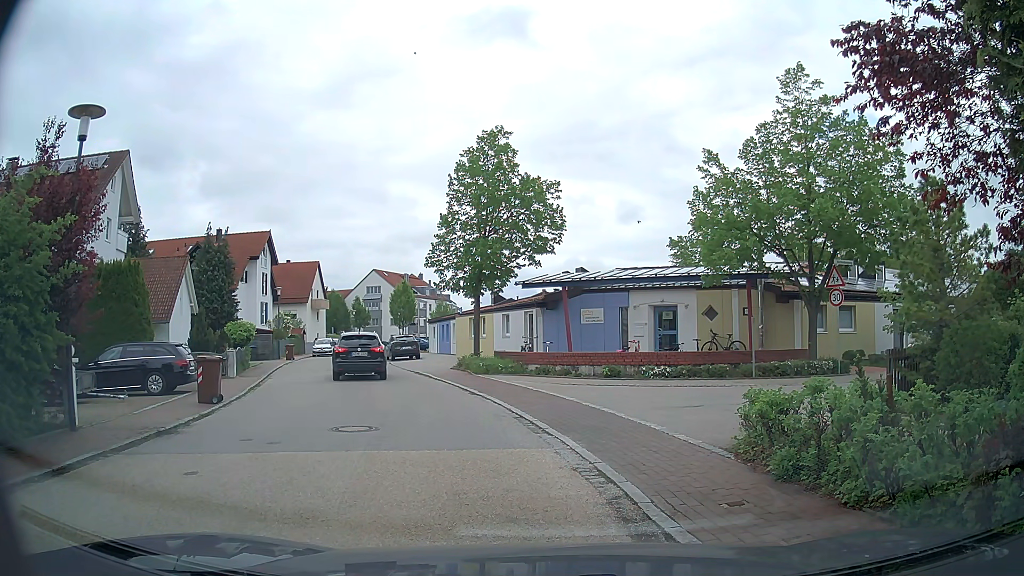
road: residential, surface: asphalt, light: Day
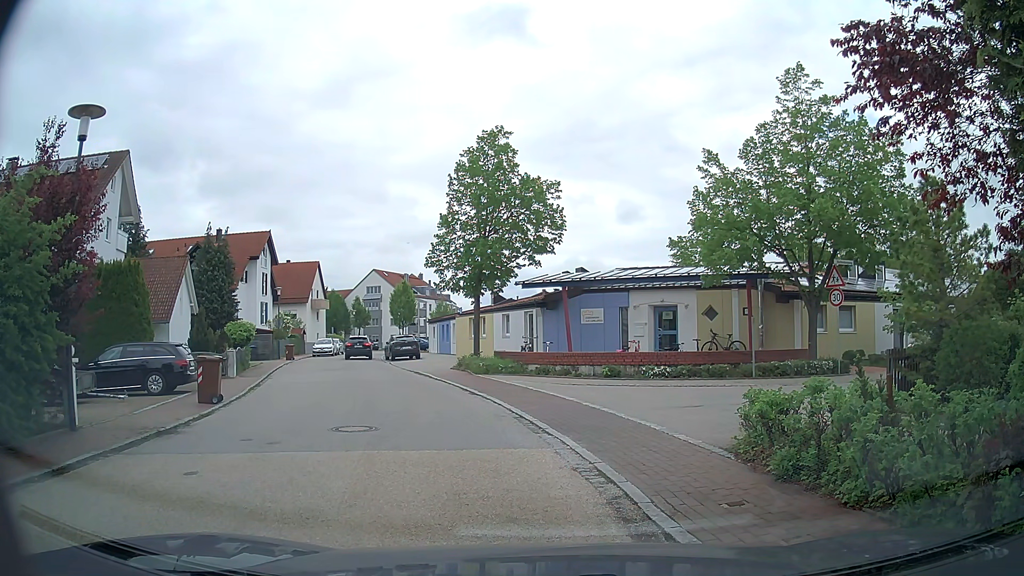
(0.0, 0.0) m; 0°
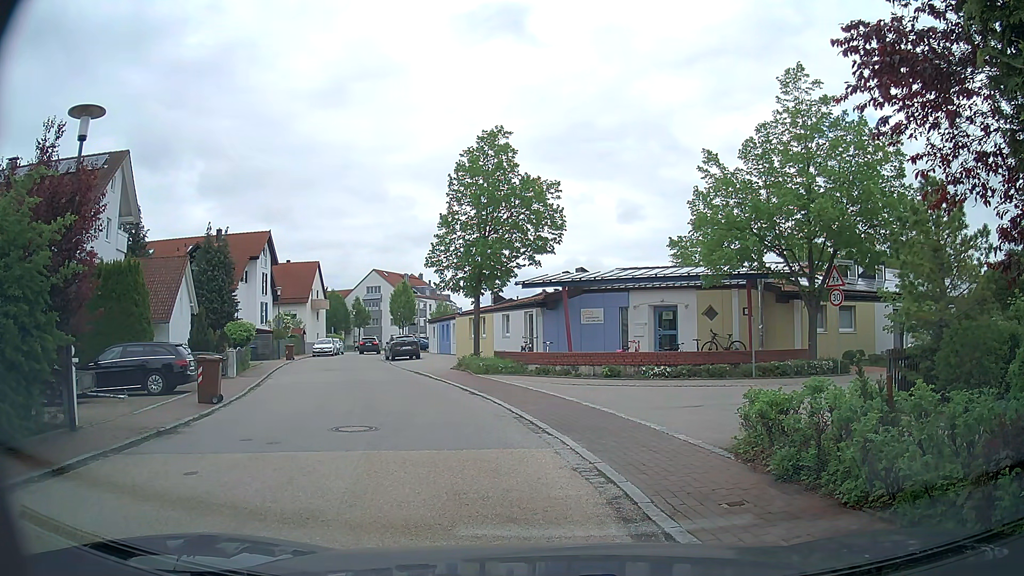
(0.0, 0.0) m; 0°
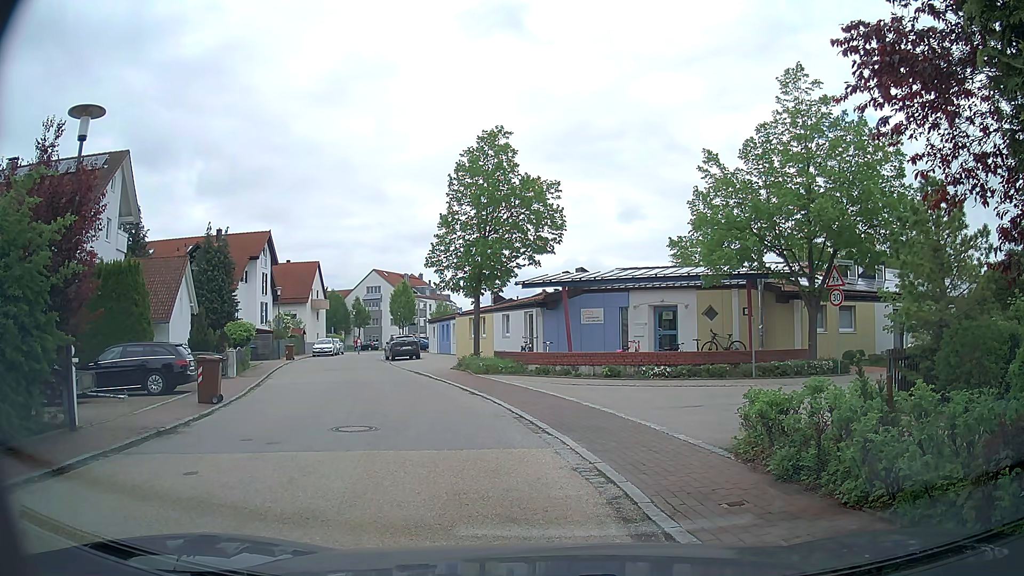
(0.0, 0.0) m; 0°
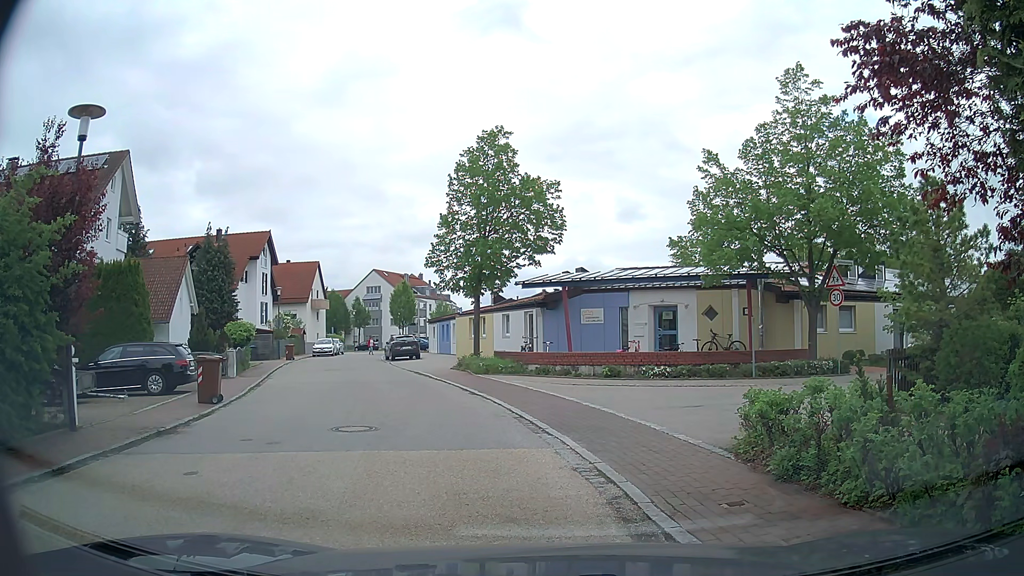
(0.0, 0.0) m; 0°
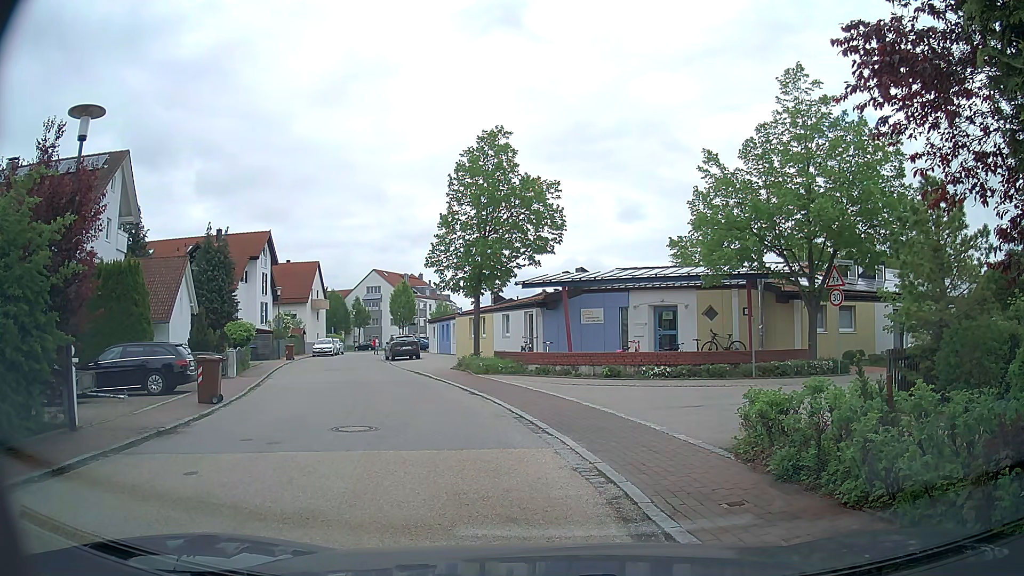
(0.0, 0.0) m; 0°
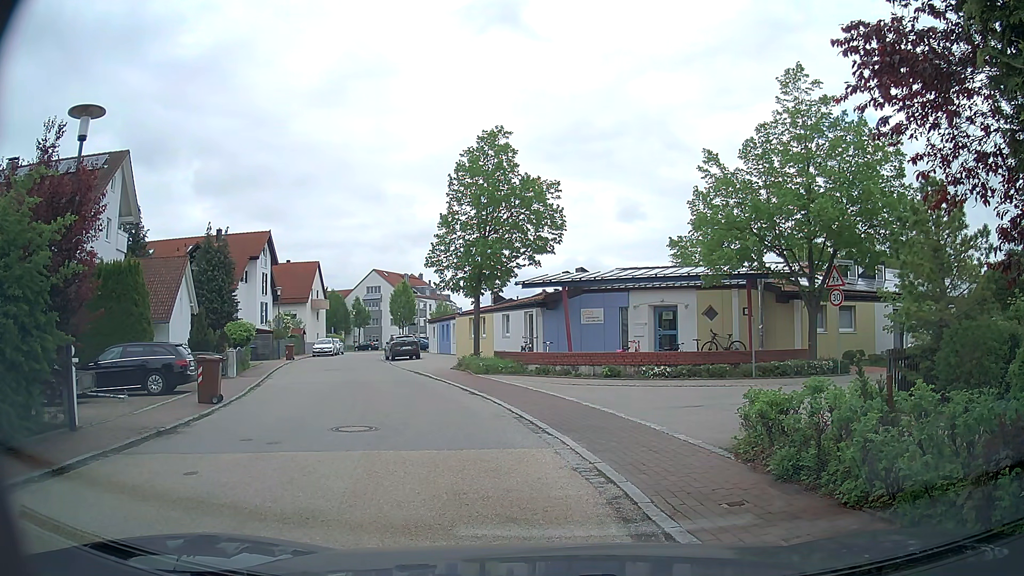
(0.0, 0.0) m; 0°
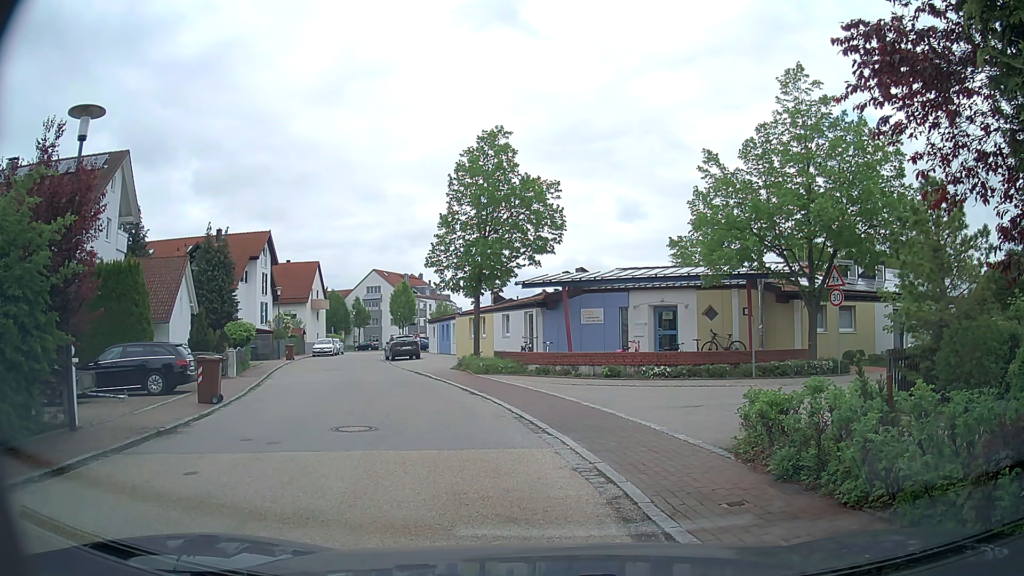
(0.0, 0.0) m; 0°
